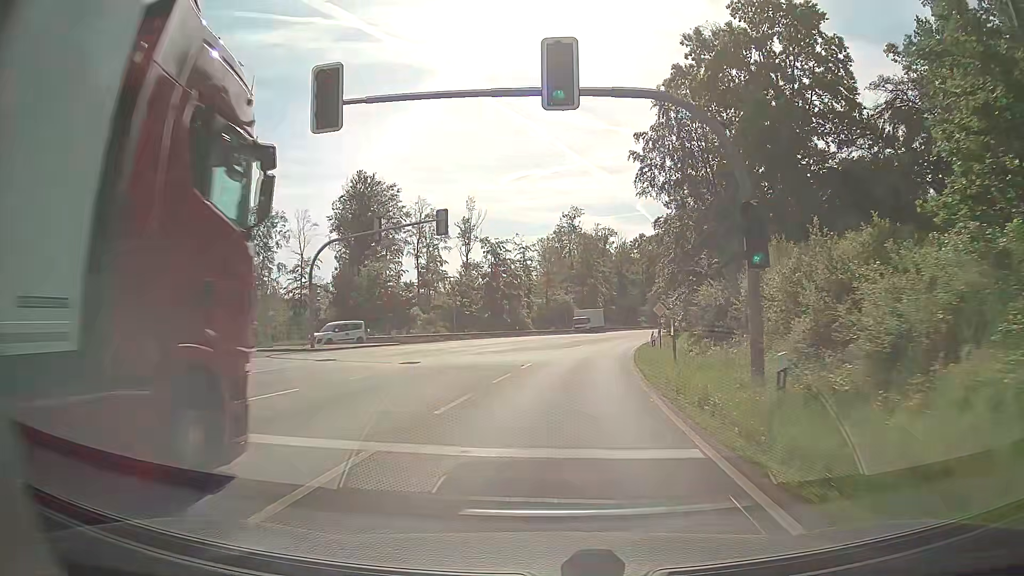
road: primary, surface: asphalt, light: Day
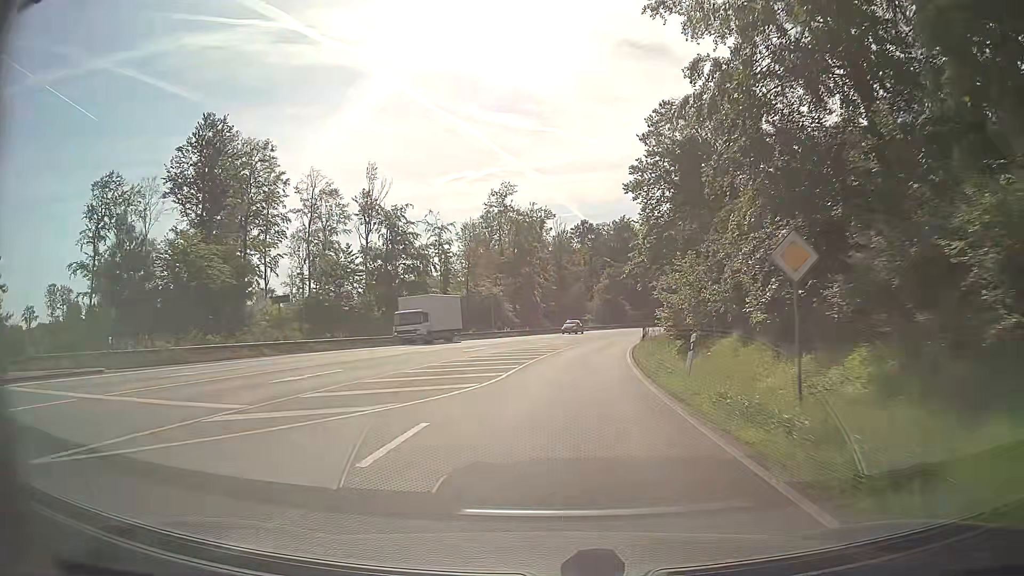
(+1.5, +27.4) m; +6°
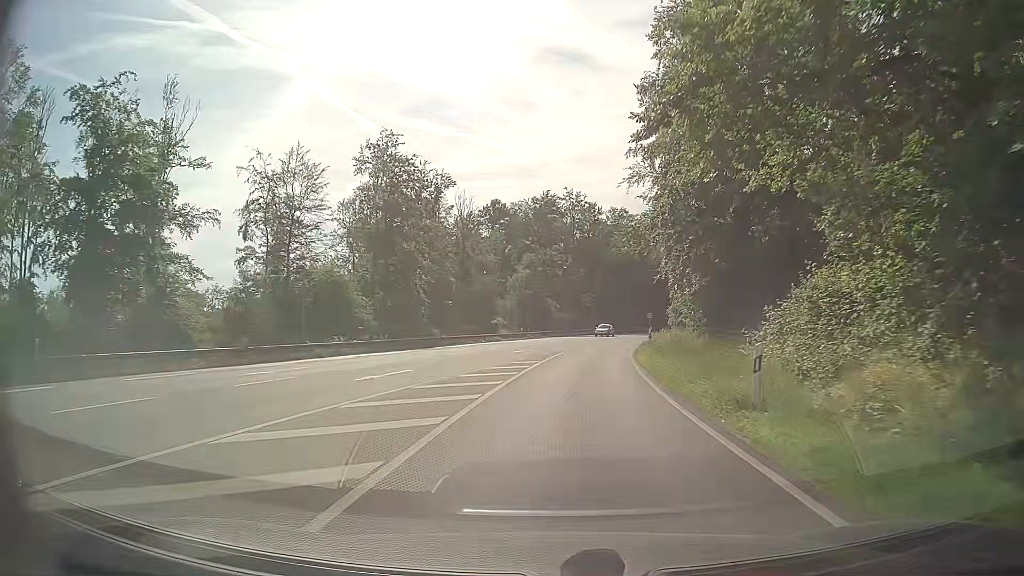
(+2.3, +37.3) m; +8°
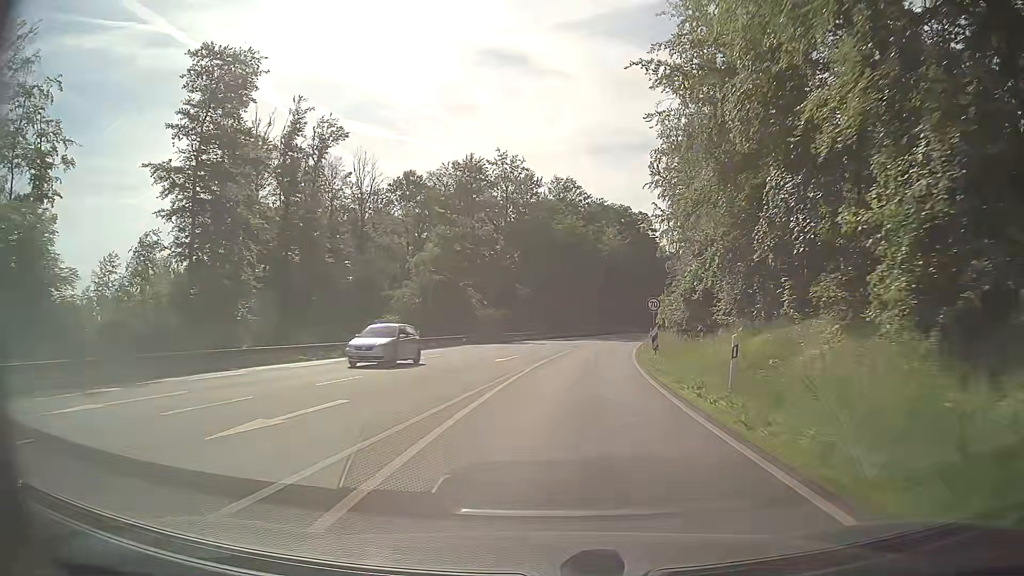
(+1.3, +28.6) m; +5°
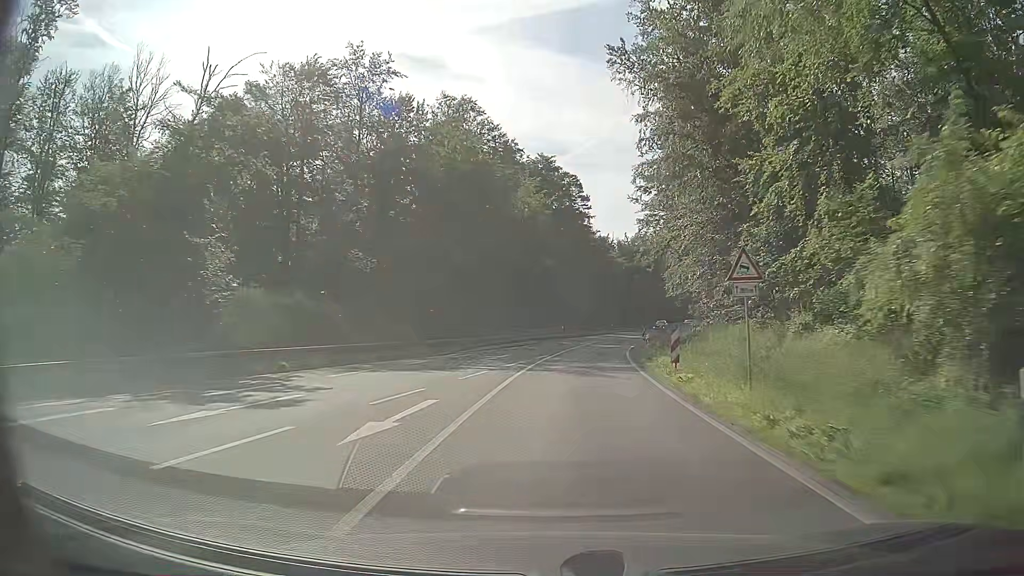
(+2.7, +38.7) m; +8°
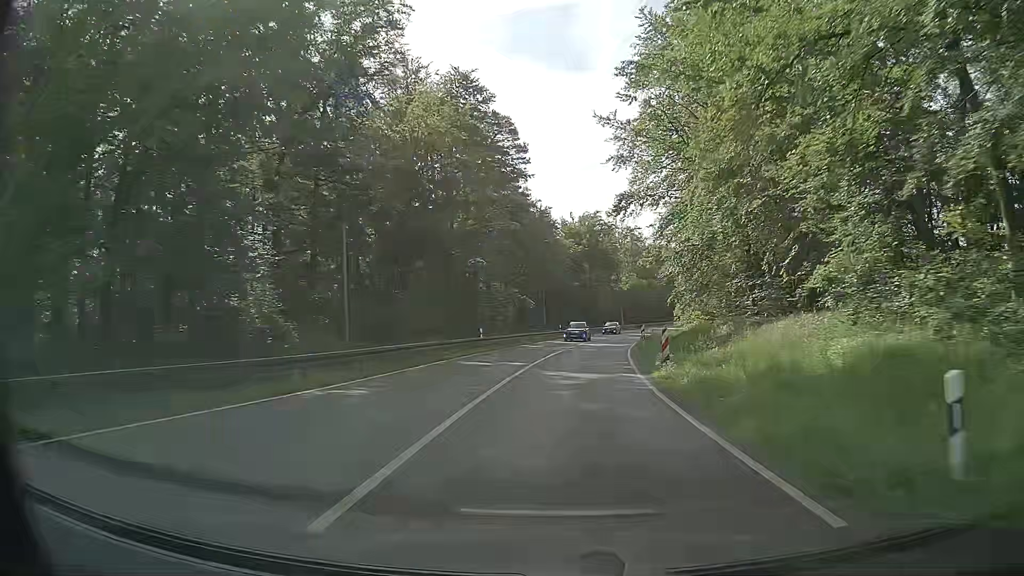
(+1.6, +29.5) m; +5°
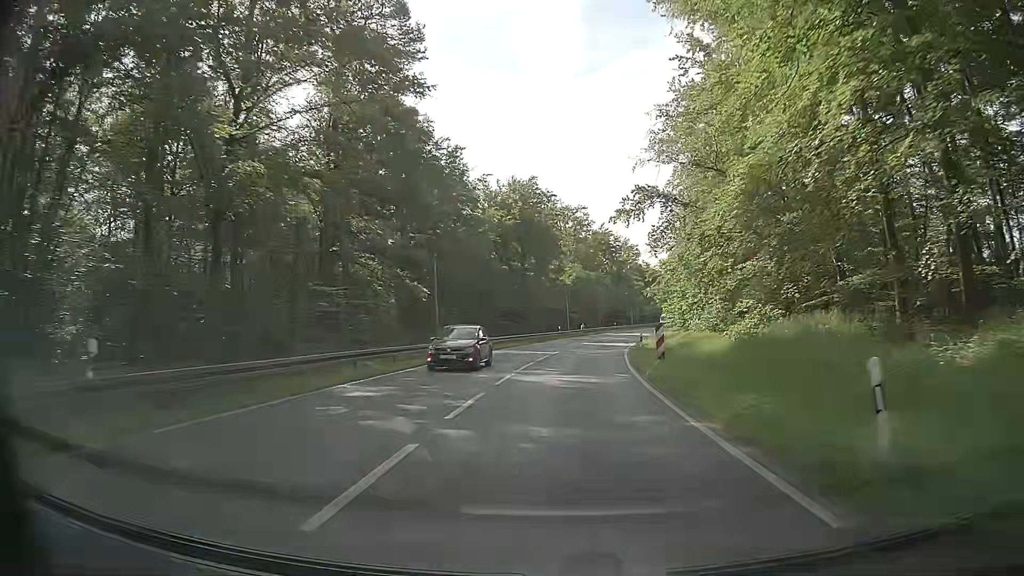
(+1.6, +29.9) m; +6°
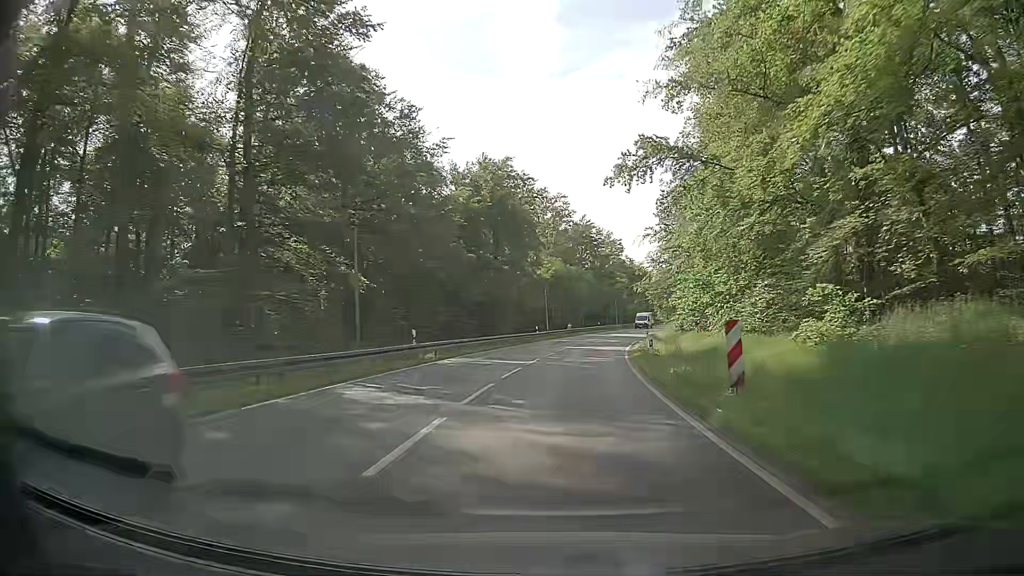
(+0.1, +10.1) m; +1°
(0, +10) (+1, +20) (+2, +30) (+3, +40) (+5, +50) (+7, +60) (+9, +69) (+11, +79) (+14, +89) (+17, +98) m
